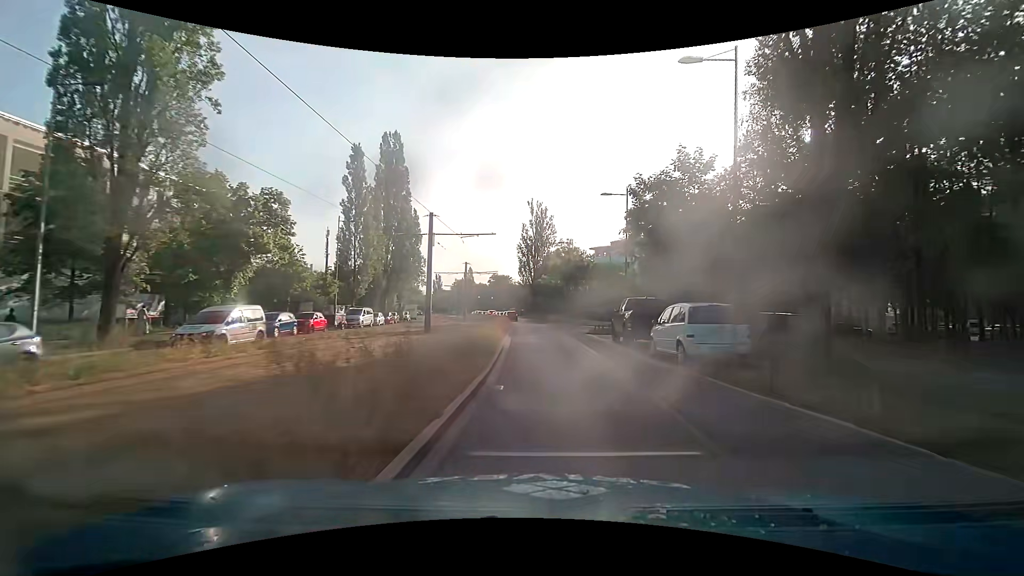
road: secondary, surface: asphalt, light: Day
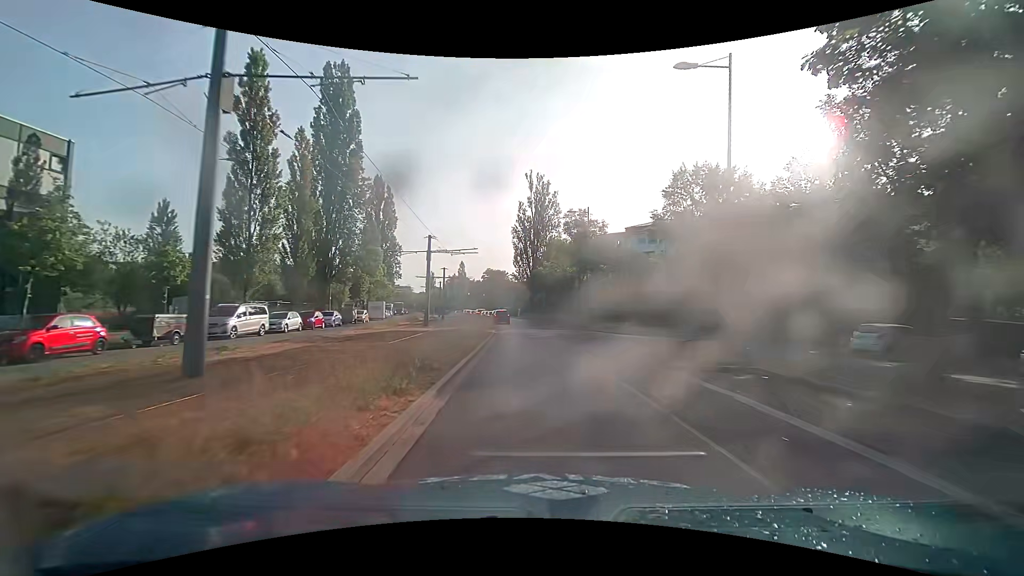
(+0.1, +19.7) m; 0°
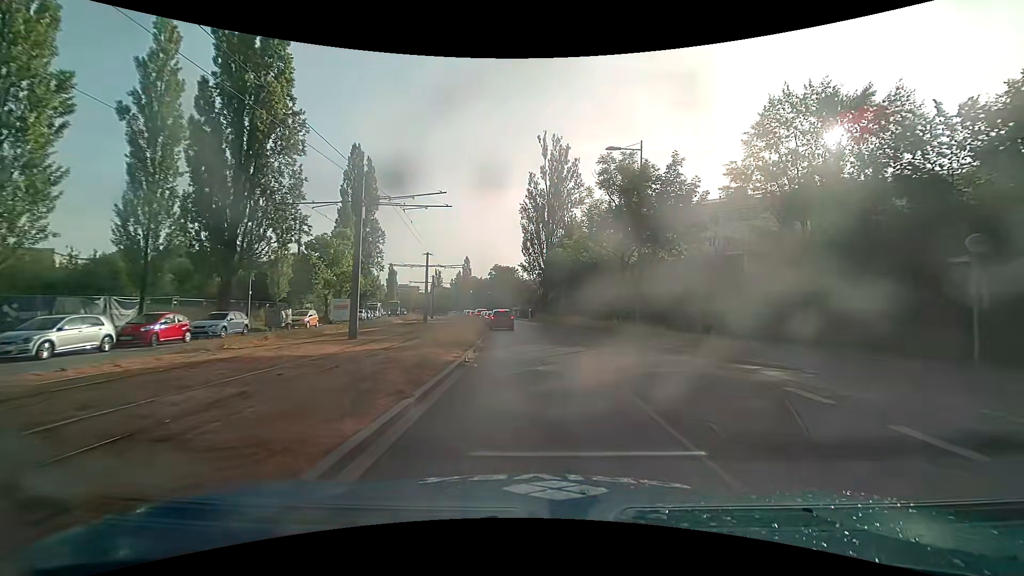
(-0.1, +17.6) m; -1°
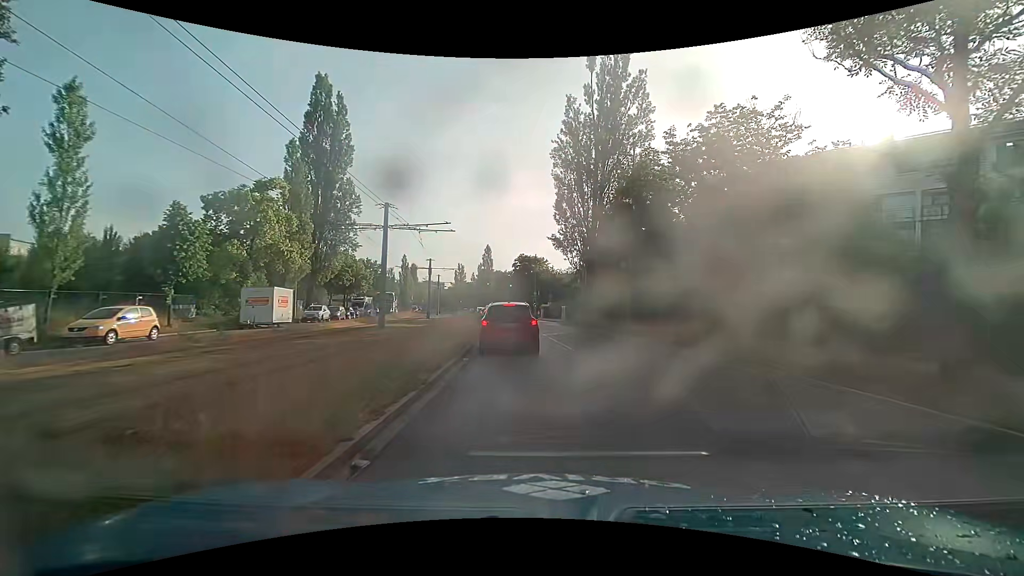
(-0.7, +21.9) m; -3°
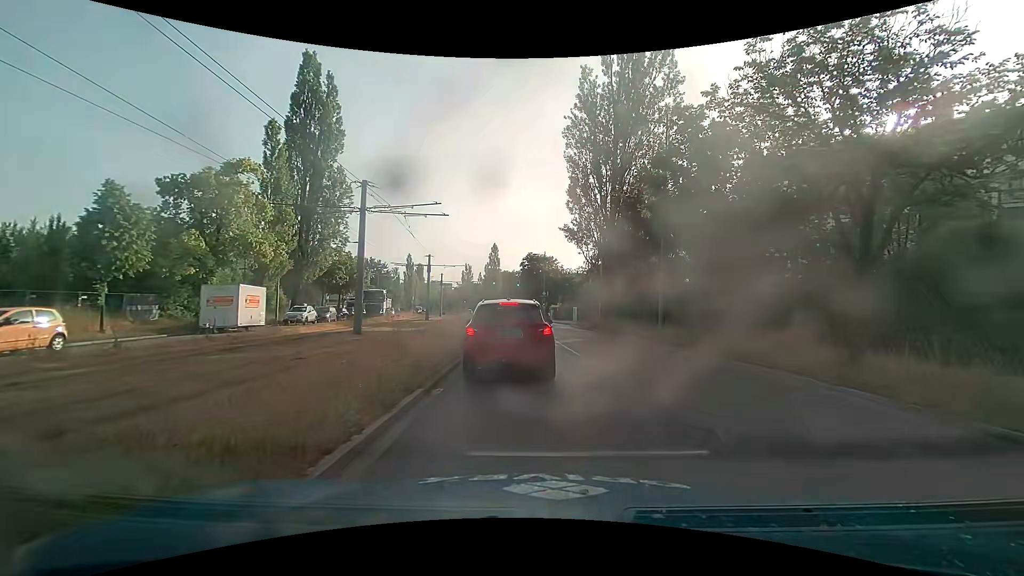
(-0.1, +5.0) m; 0°
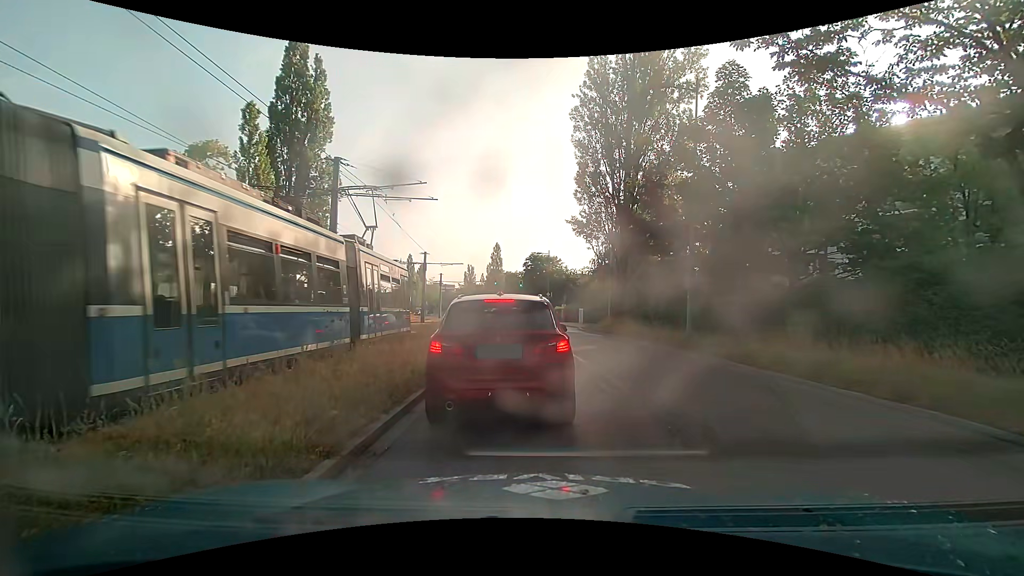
(-0.1, +3.4) m; 0°
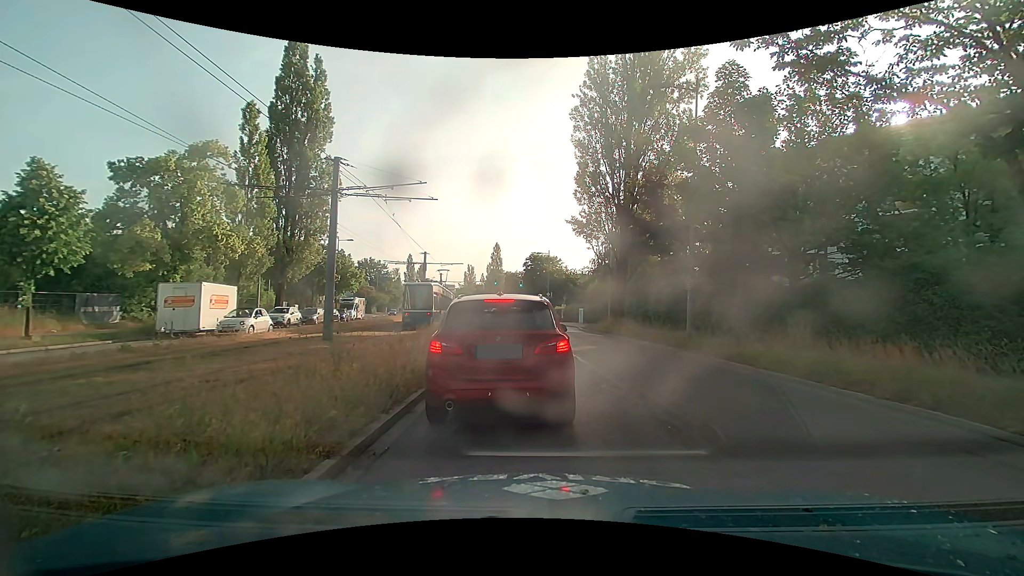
(0.0, 0.0) m; 0°
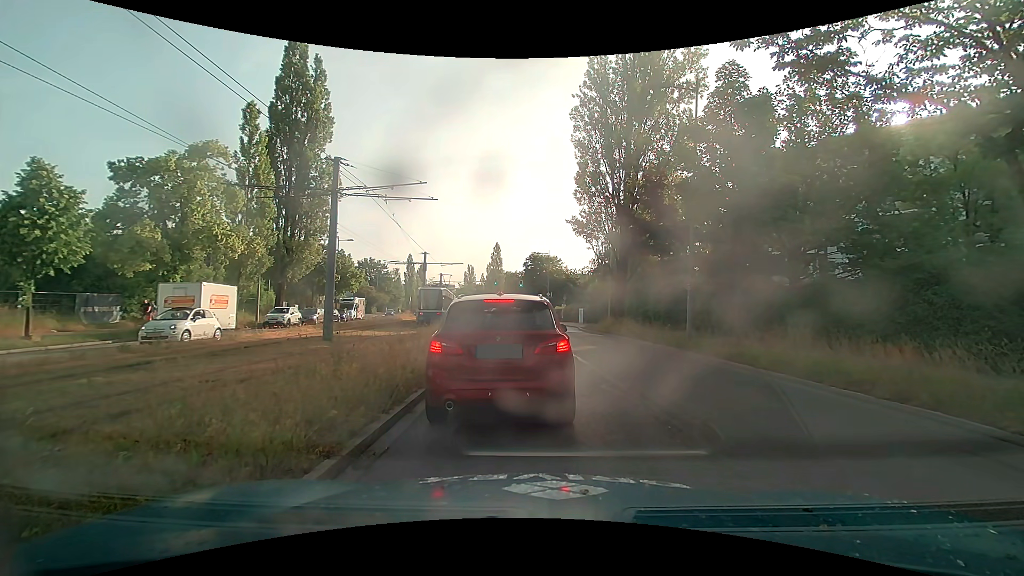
(0.0, 0.0) m; 0°
